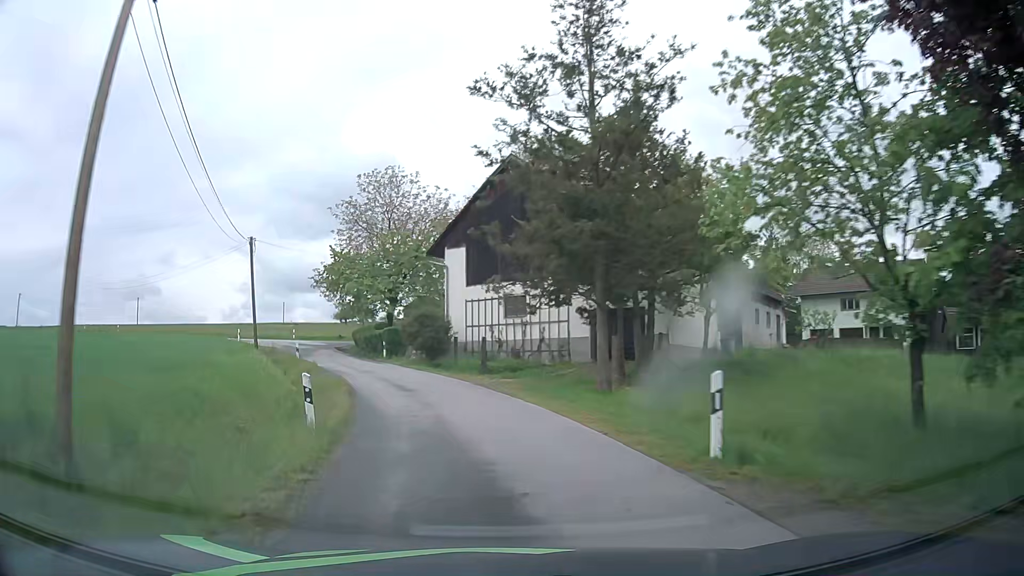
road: unclassified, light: Day
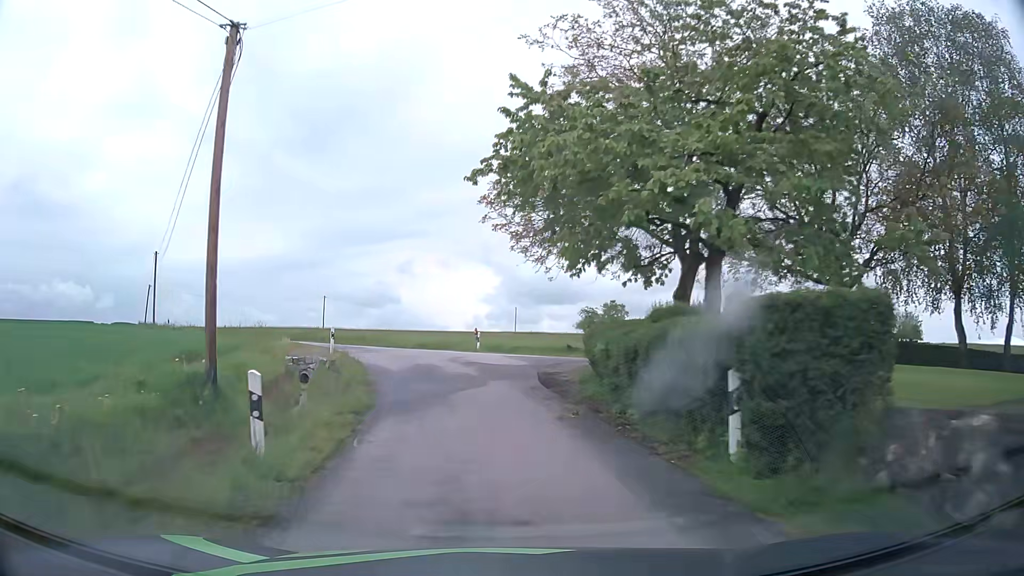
(-5.8, +28.8) m; -21°
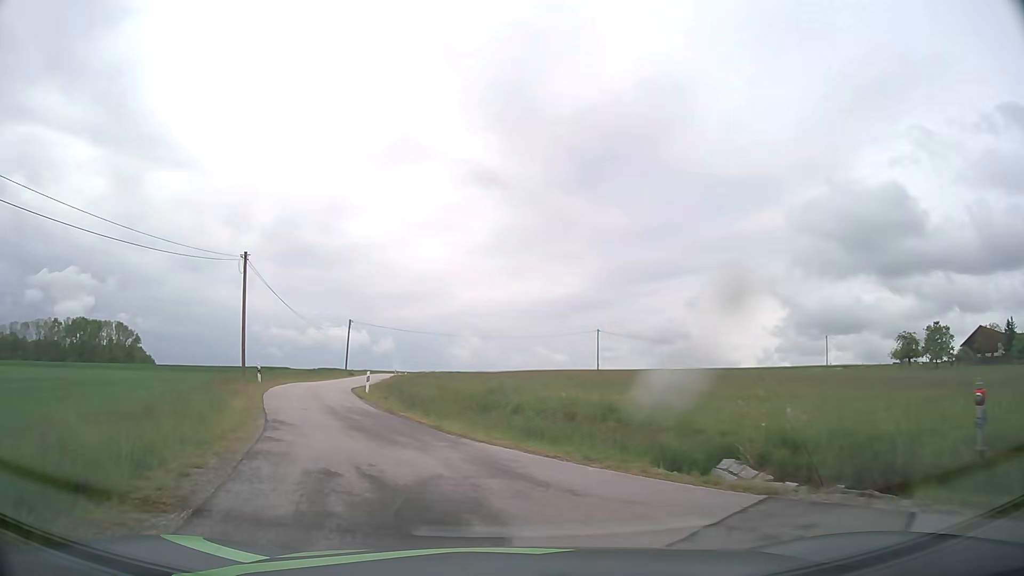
(-3.7, +25.8) m; -24°
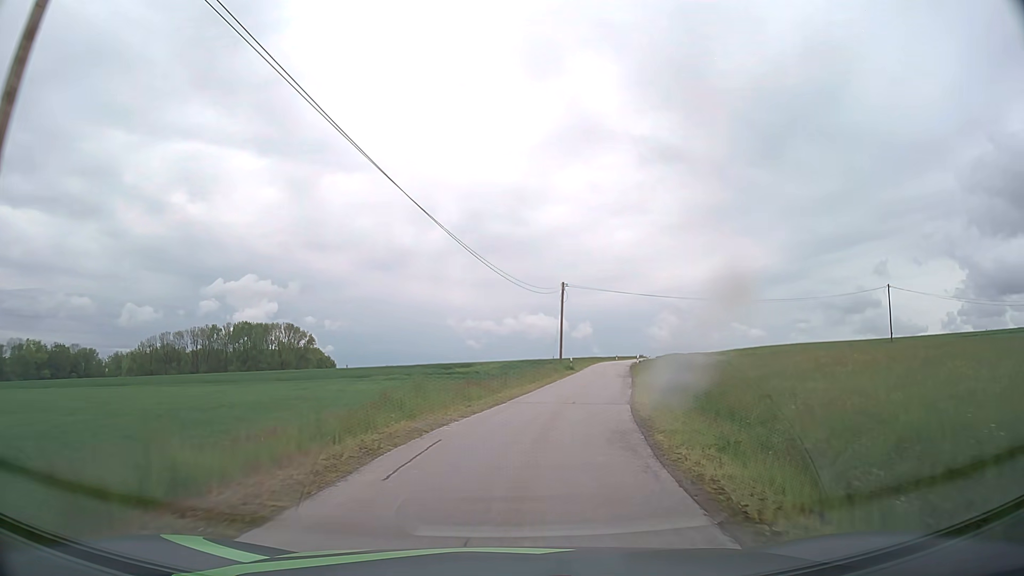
(-7.9, +28.4) m; -18°
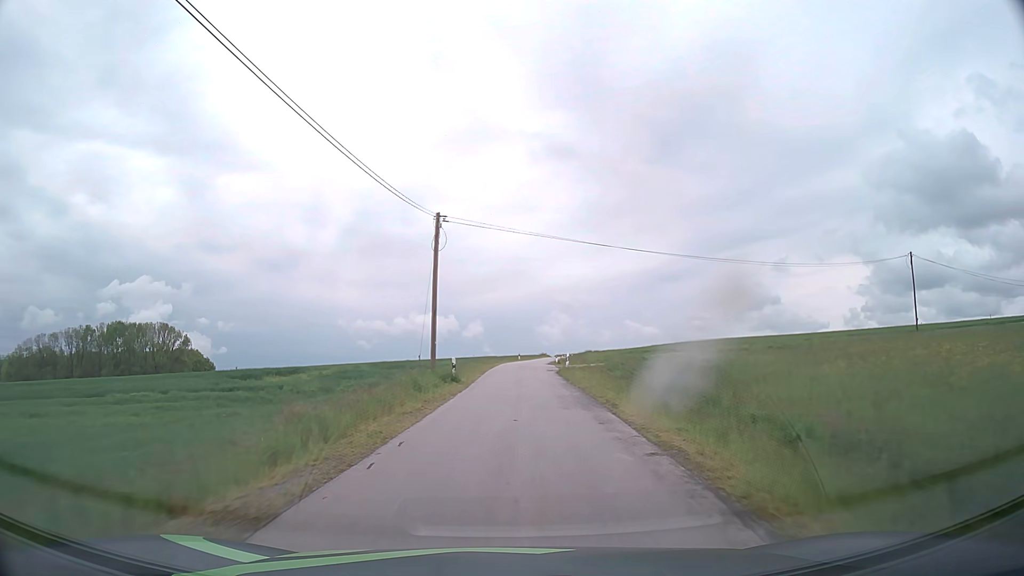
(+2.4, +24.1) m; +10°
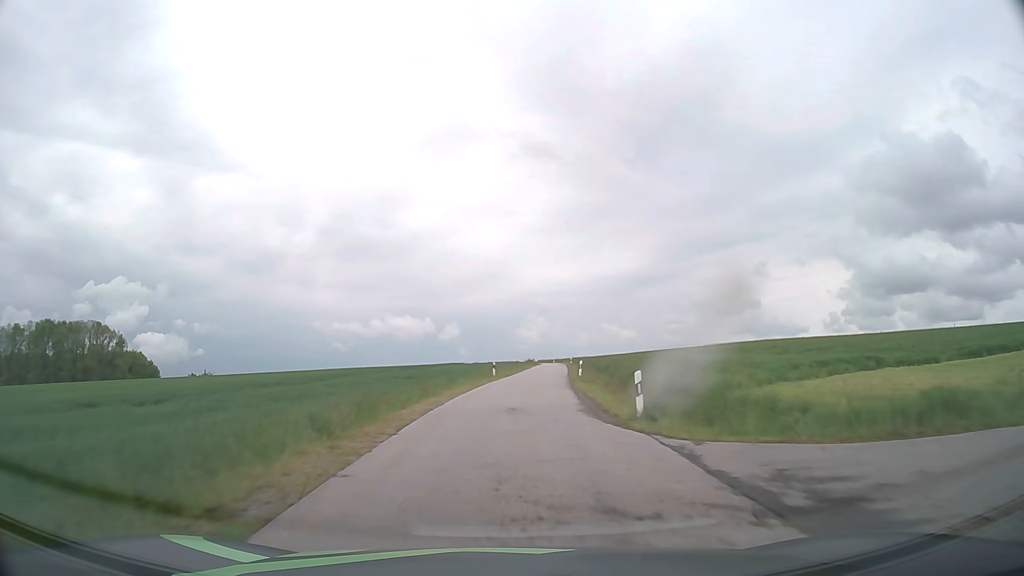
(+0.7, +39.6) m; +2°
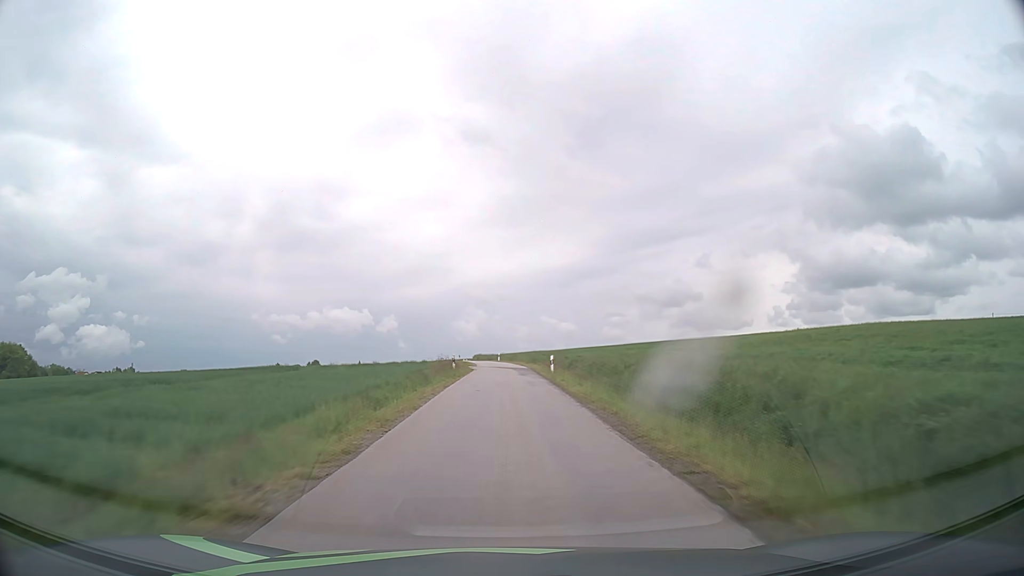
(+3.2, +55.6) m; +5°
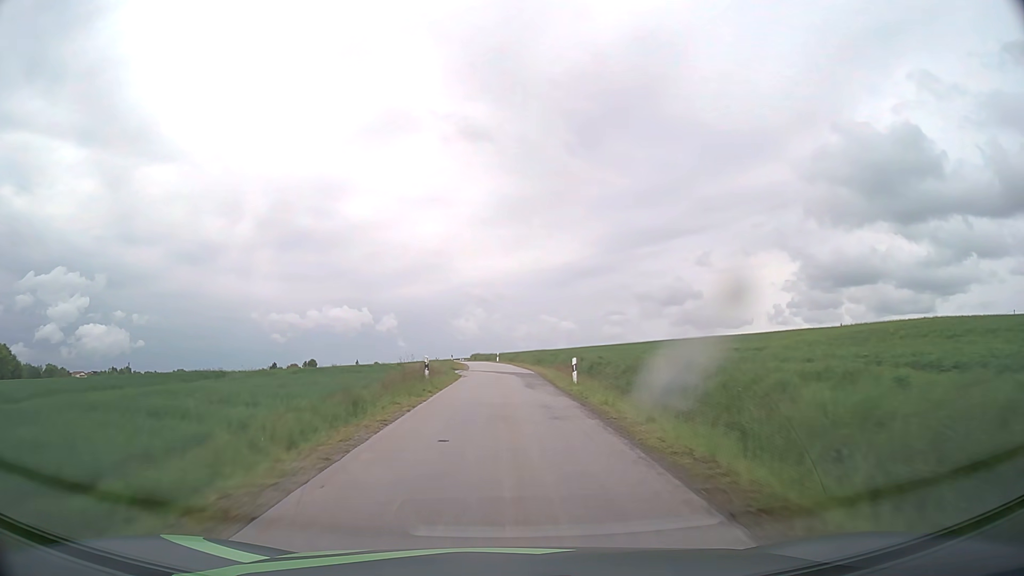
(0.0, +11.3) m; 0°
(0, +10) (0, +20) (0, +30) (-1, +40) (-1, +50) (-2, +60) (-3, +70) (-4, +80) (-5, +90) (-7, +100) m
